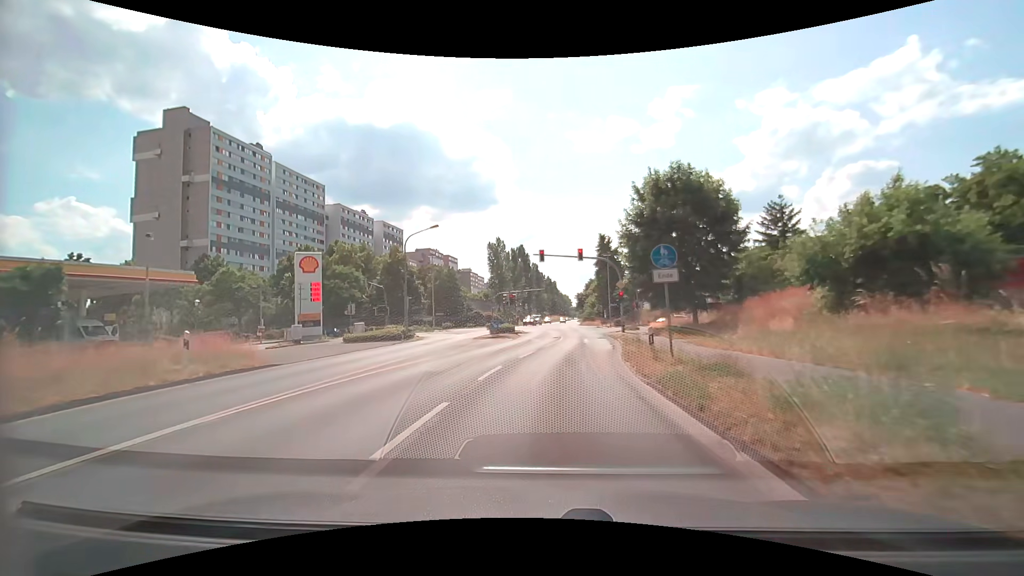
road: secondary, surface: asphalt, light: Day
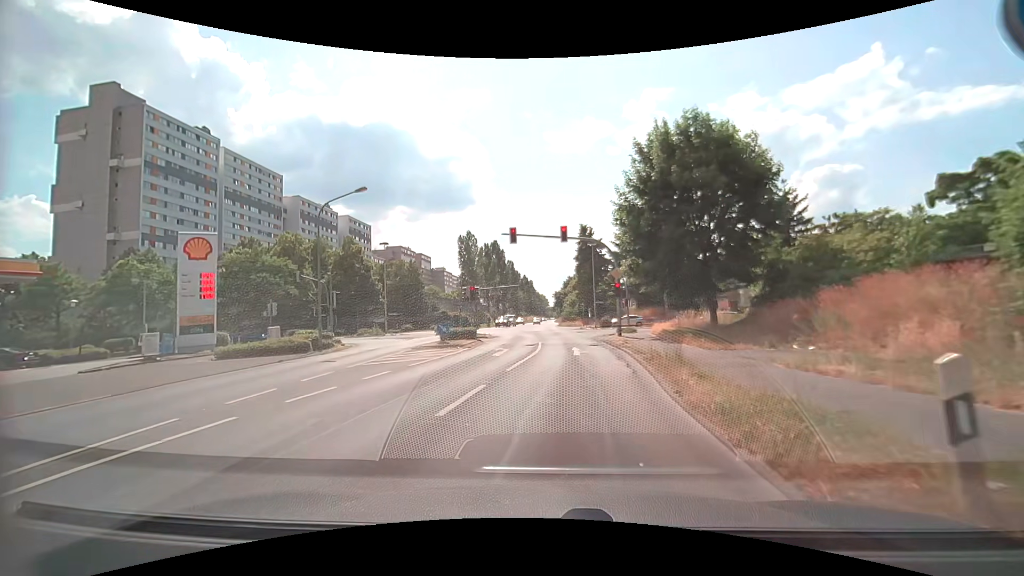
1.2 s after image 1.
(+0.2, +9.9) m; +3°
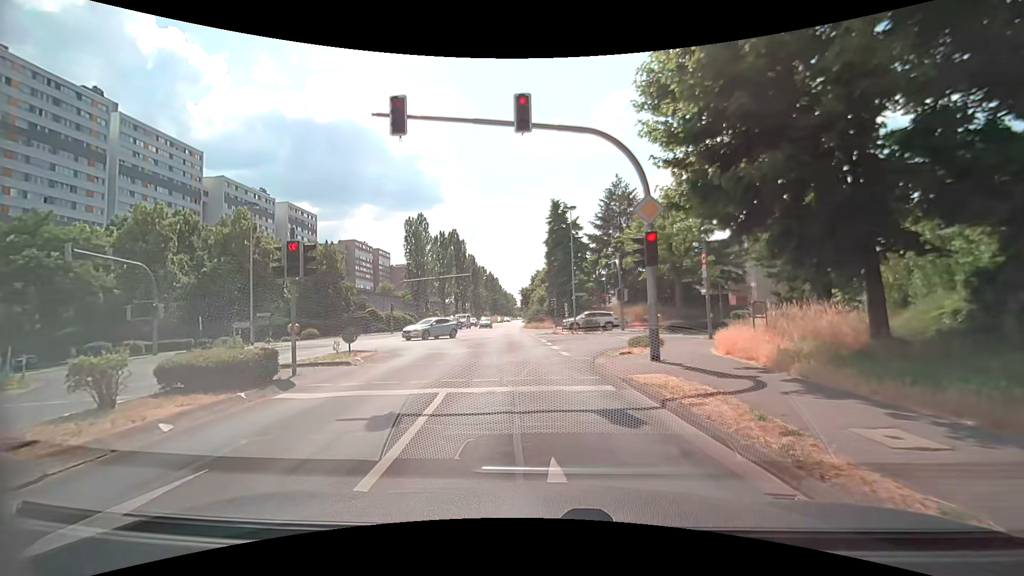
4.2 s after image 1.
(+0.8, +17.8) m; +4°
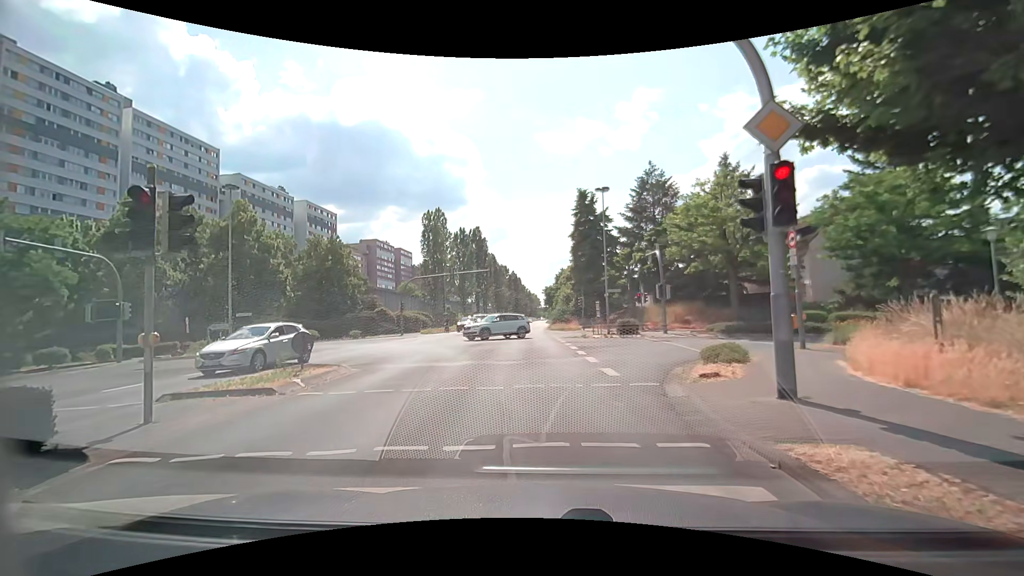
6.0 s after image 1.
(-0.1, +5.2) m; -1°
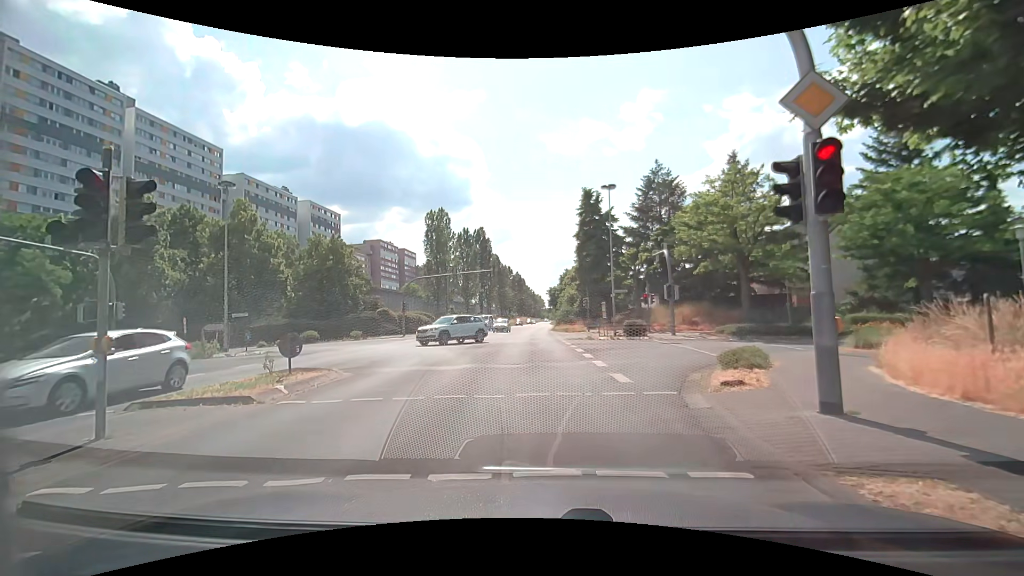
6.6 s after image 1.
(0.0, +0.8) m; -2°
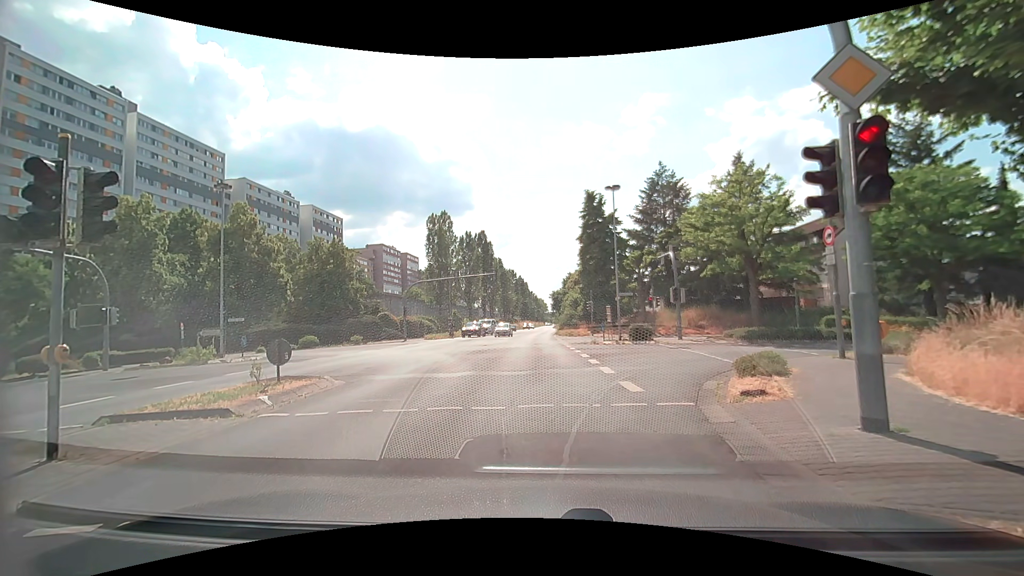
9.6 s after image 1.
(0.0, +0.7) m; 0°
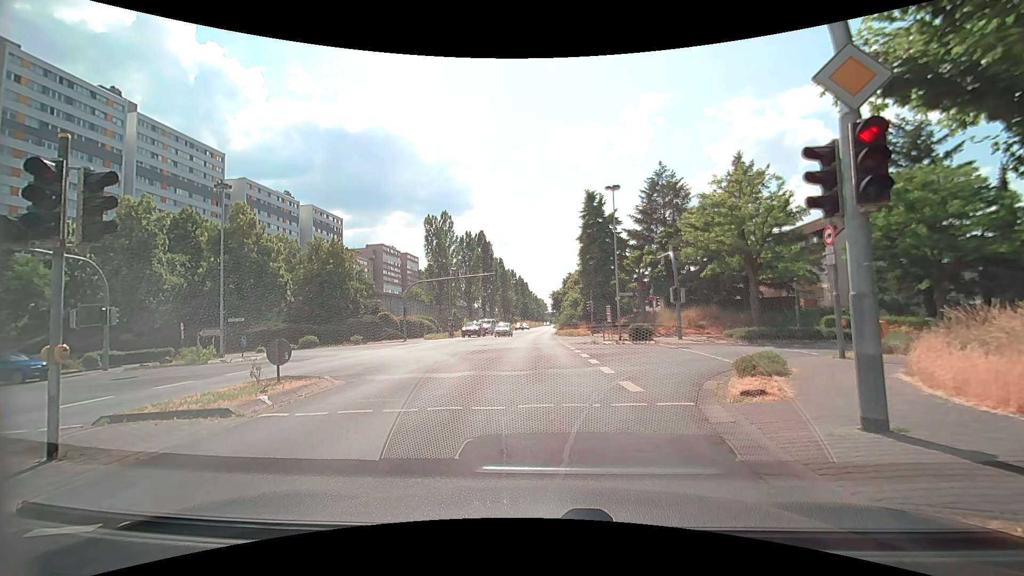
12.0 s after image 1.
(0.0, 0.0) m; 0°
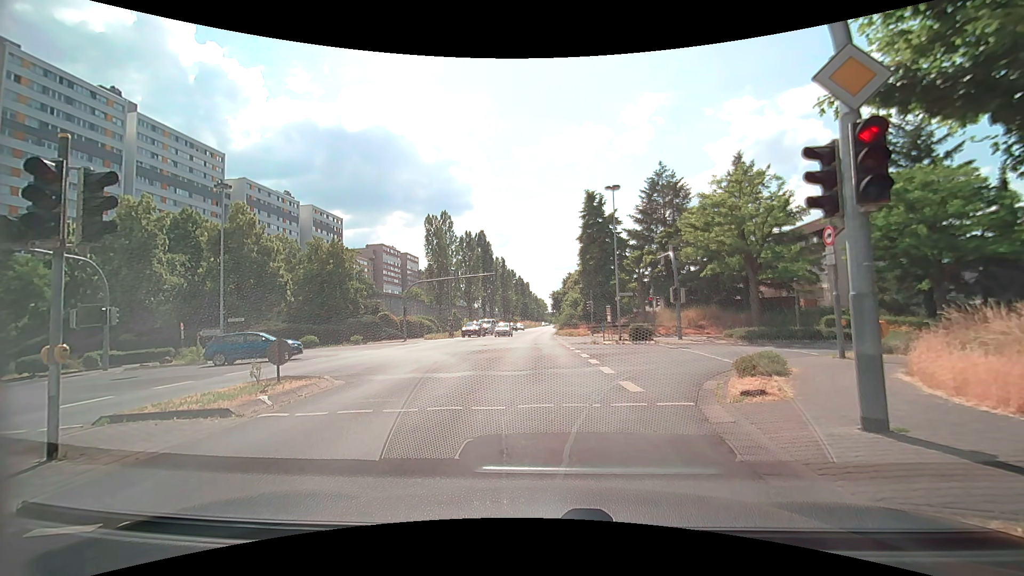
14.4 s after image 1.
(0.0, 0.0) m; 0°
